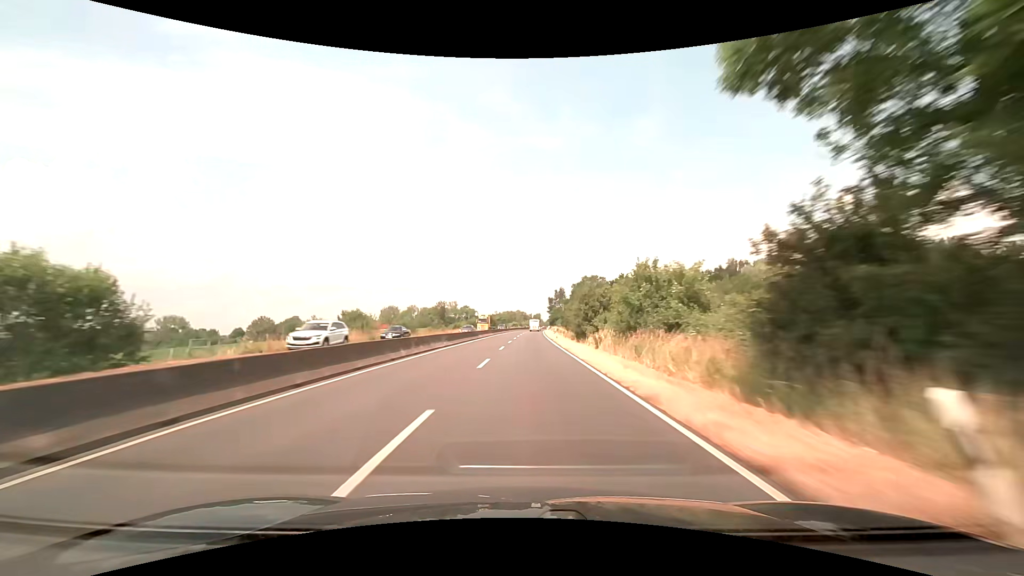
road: trunk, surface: asphalt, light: Day
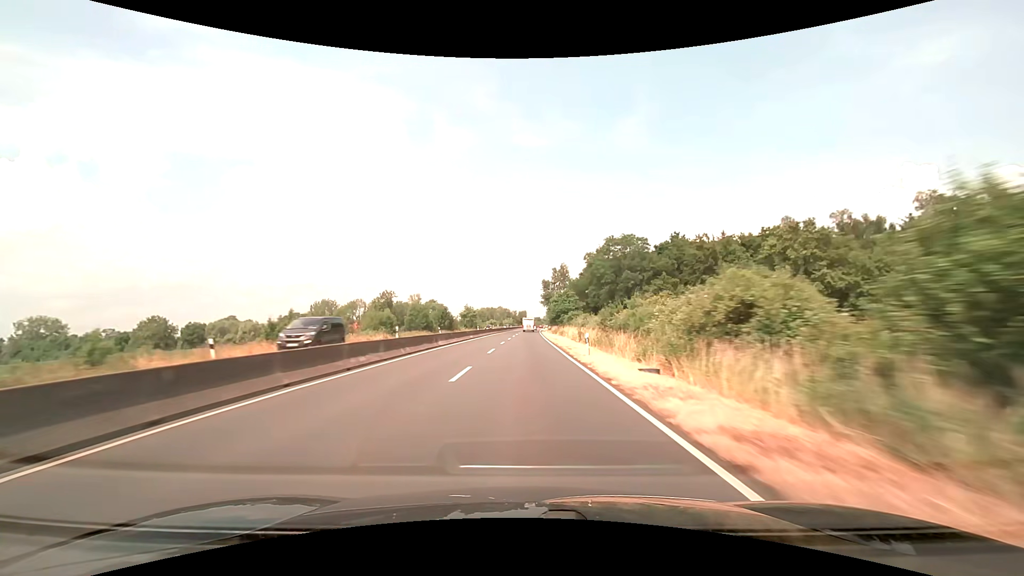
(+1.3, +76.1) m; +2°
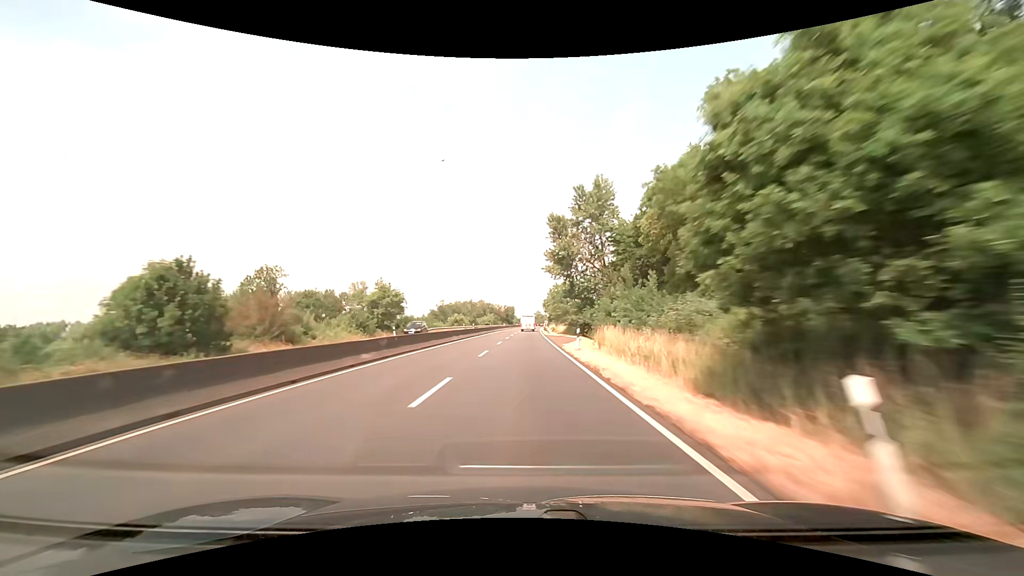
(+0.8, +75.6) m; +1°
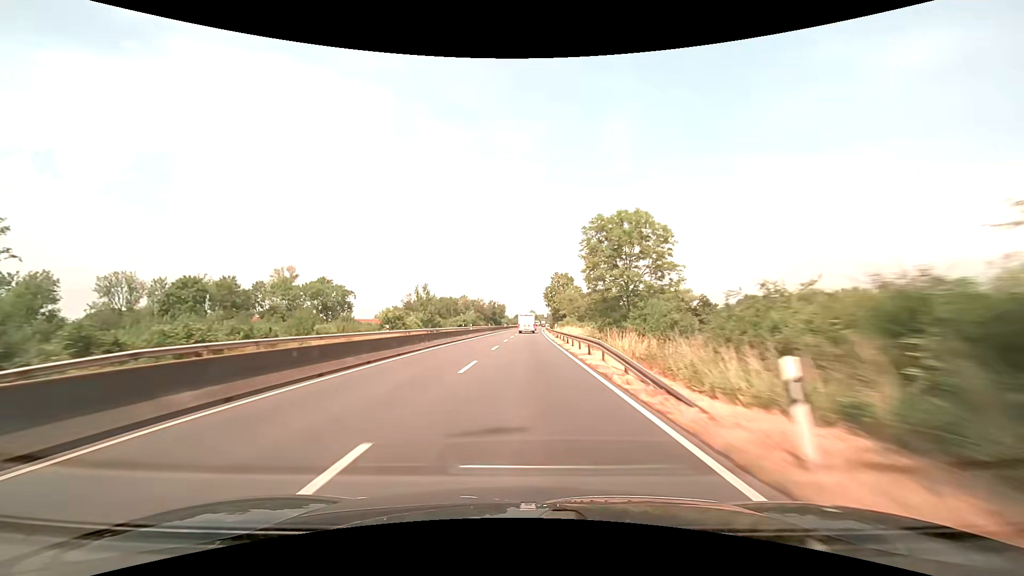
(+0.3, +54.6) m; +1°
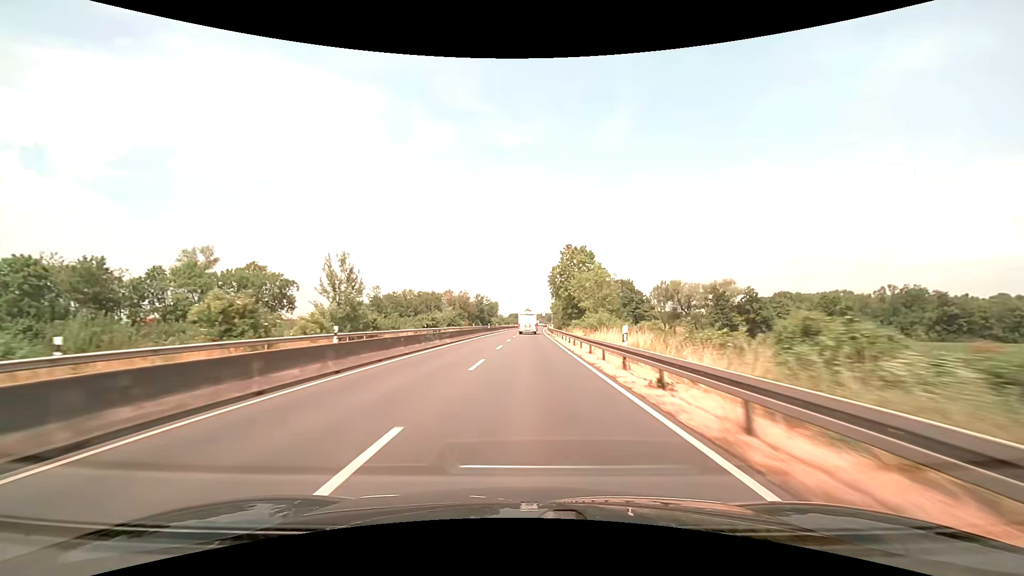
(+0.2, +35.1) m; +1°
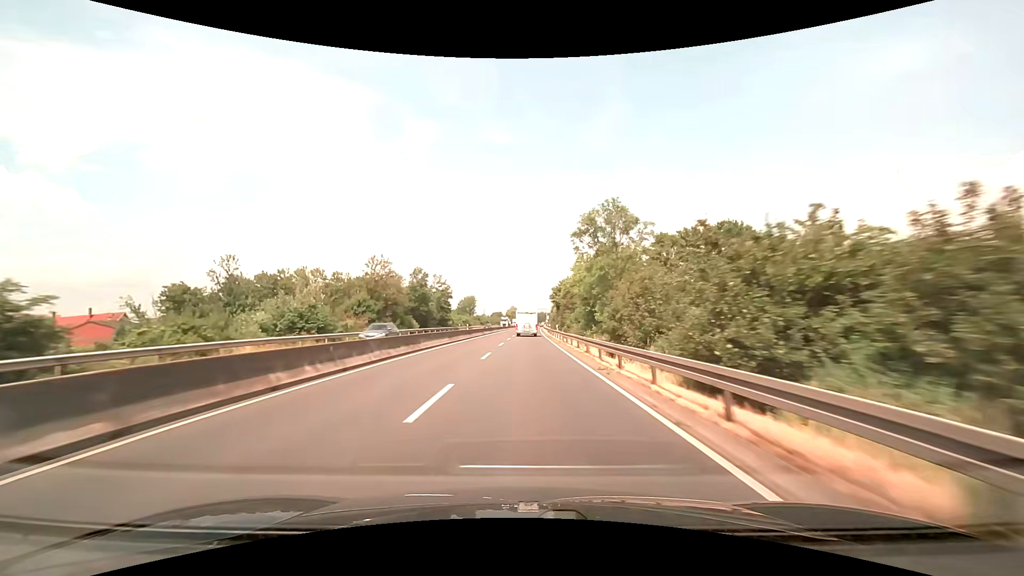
(+1.0, +67.3) m; +1°
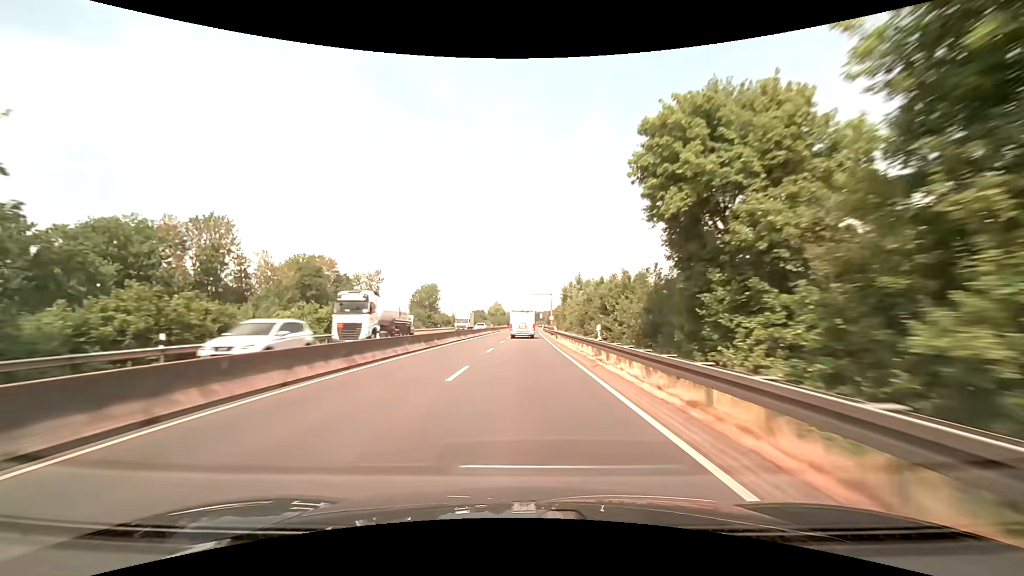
(+1.5, +79.1) m; +2°
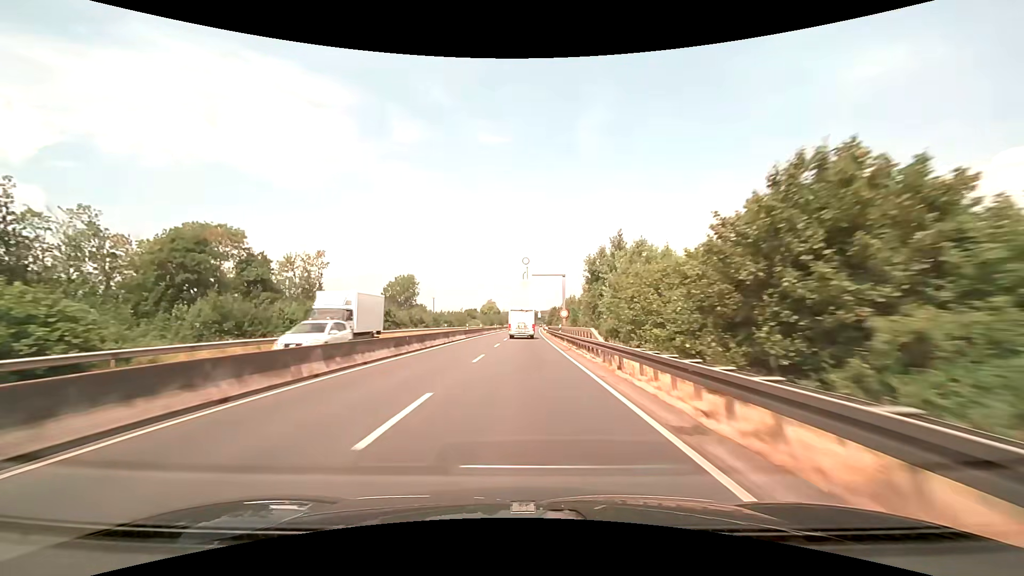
(+0.2, +30.2) m; +1°
(0, +10) (0, +20) (0, +30) (0, +40) (0, +50) (0, +60) (0, +70) (+1, +80) (+1, +90) (+1, +100) m
